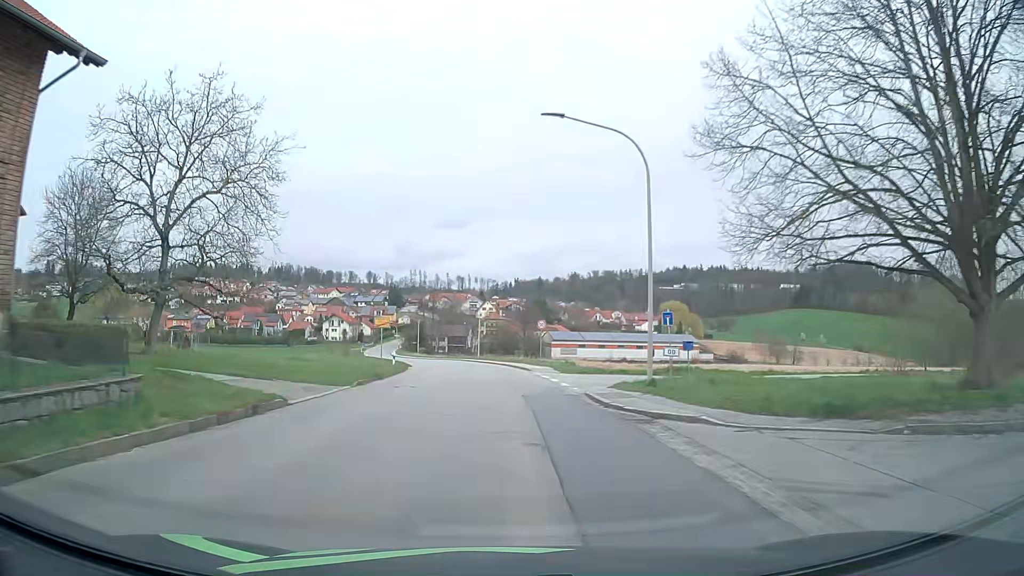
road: tertiary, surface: asphalt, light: Day
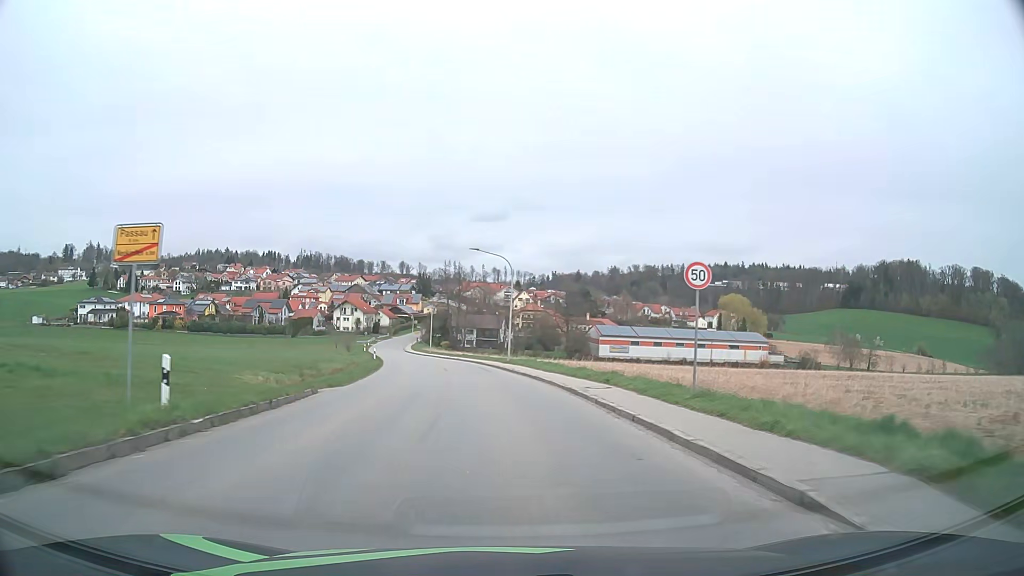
(-0.7, +31.4) m; -3°
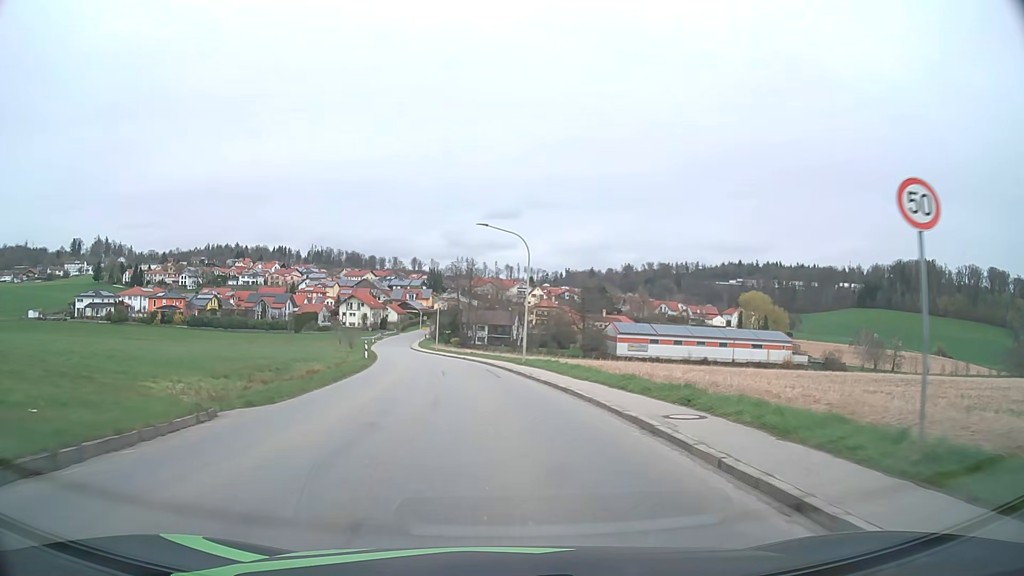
(-0.1, +8.1) m; -1°
